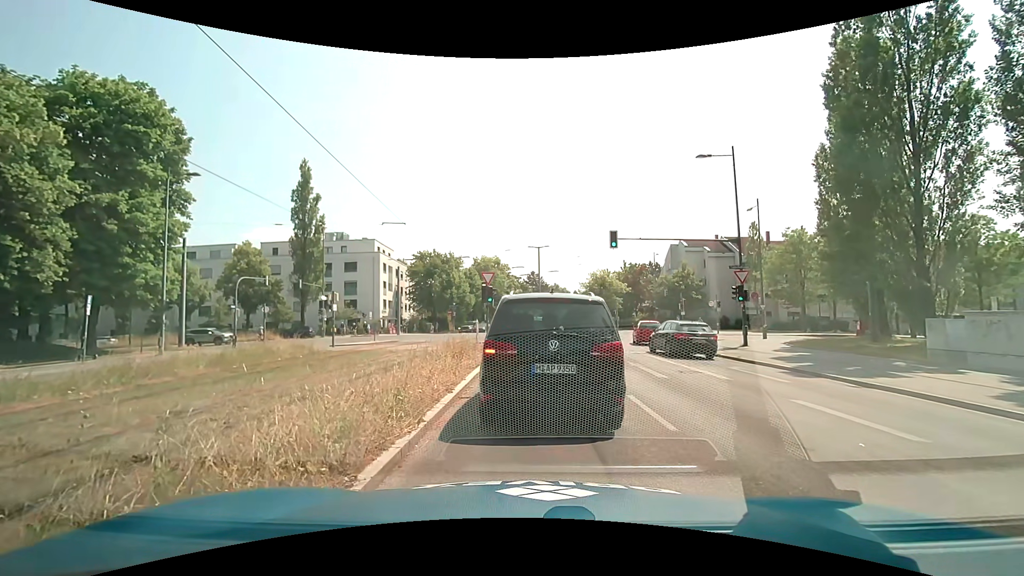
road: secondary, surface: asphalt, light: Day
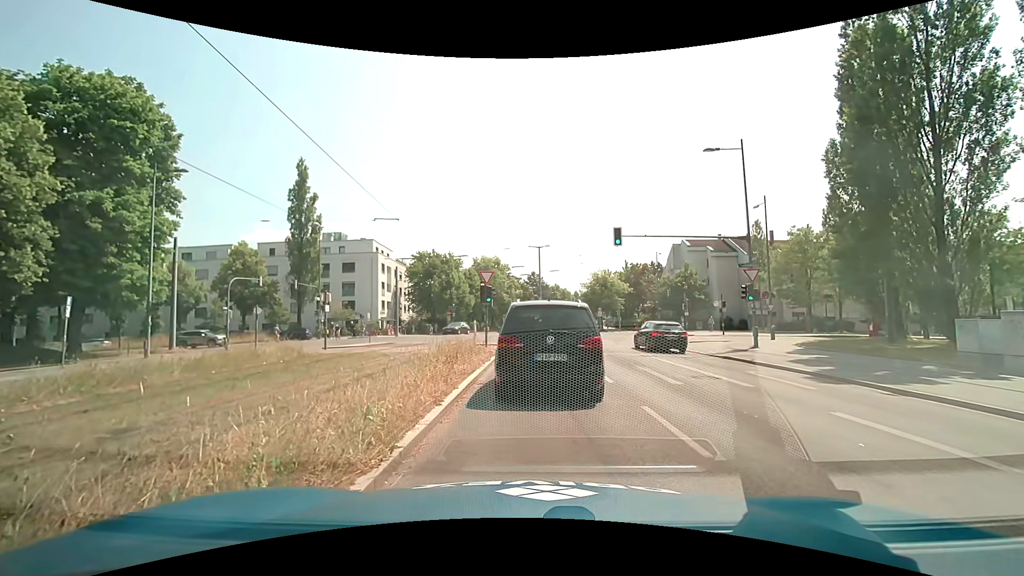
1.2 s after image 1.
(0.0, +1.2) m; 0°
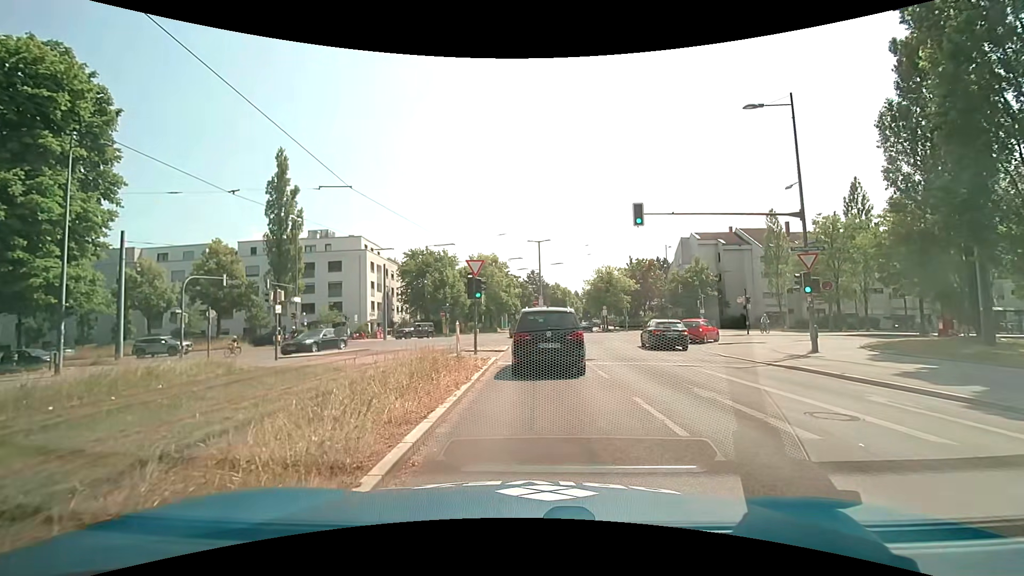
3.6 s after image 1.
(0.0, +5.3) m; -1°
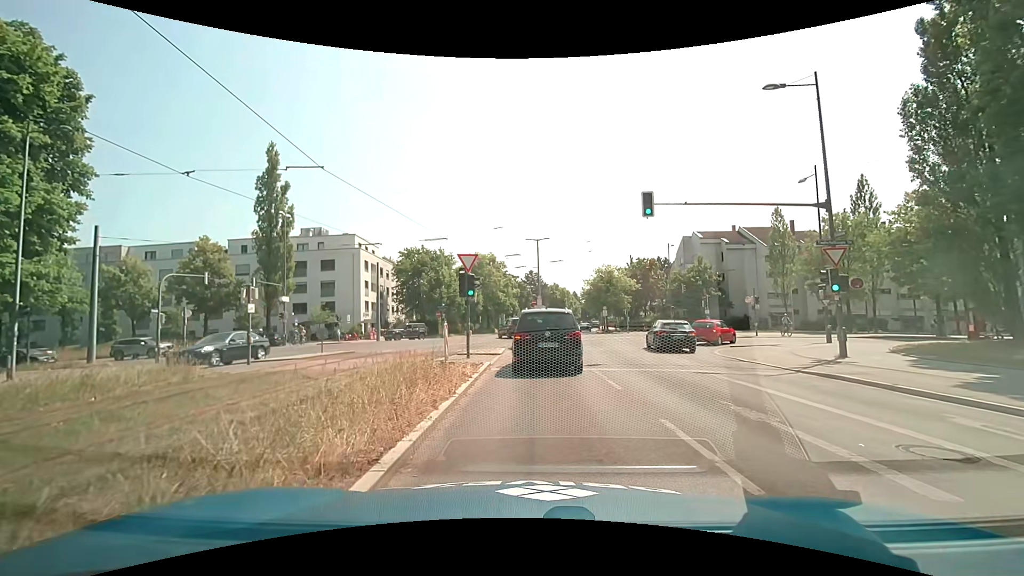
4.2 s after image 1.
(0.0, +2.0) m; 0°
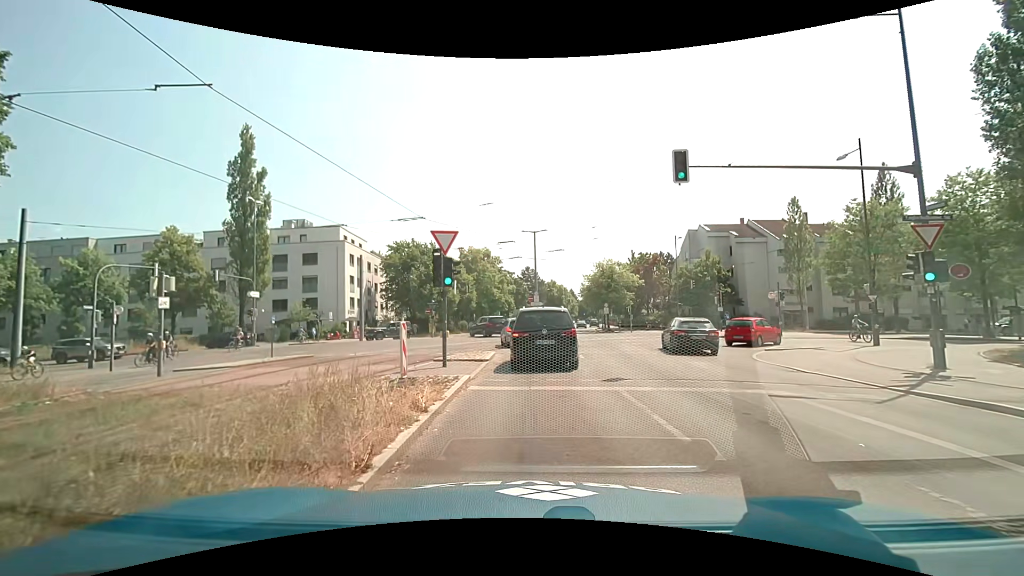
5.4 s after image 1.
(+0.1, +4.5) m; +2°
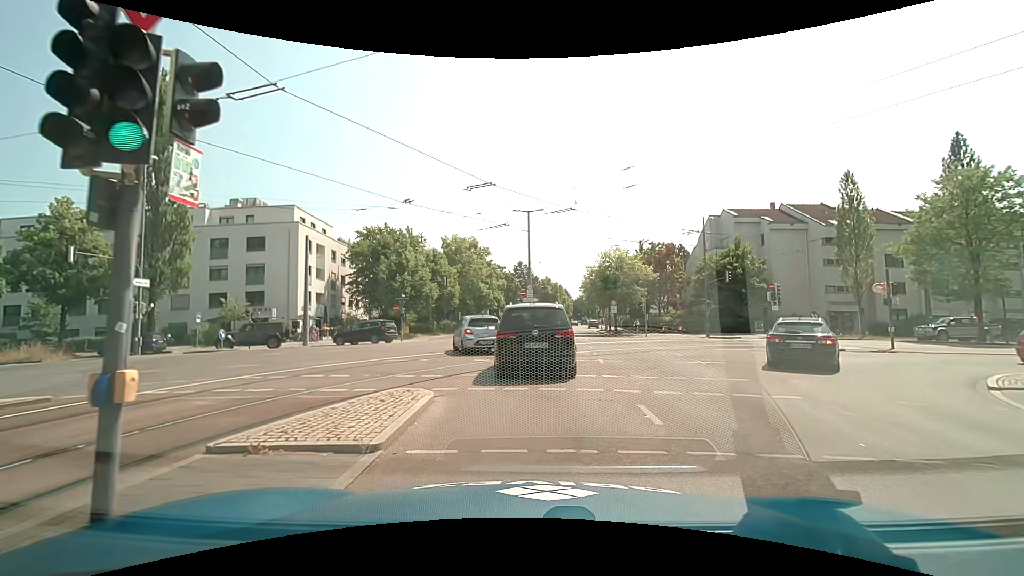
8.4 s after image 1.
(0.0, +11.3) m; 0°
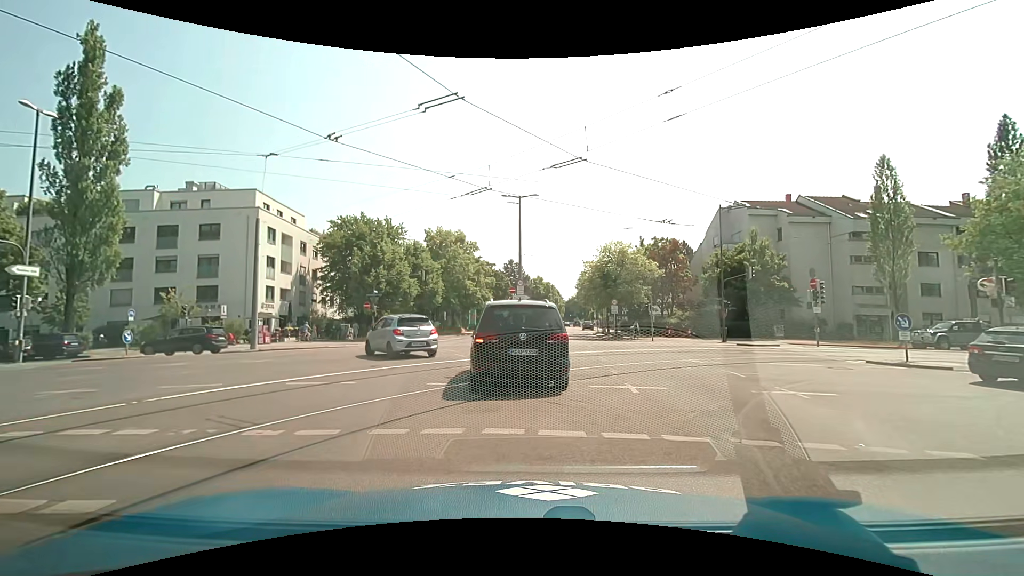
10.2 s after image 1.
(+0.1, +6.1) m; +1°
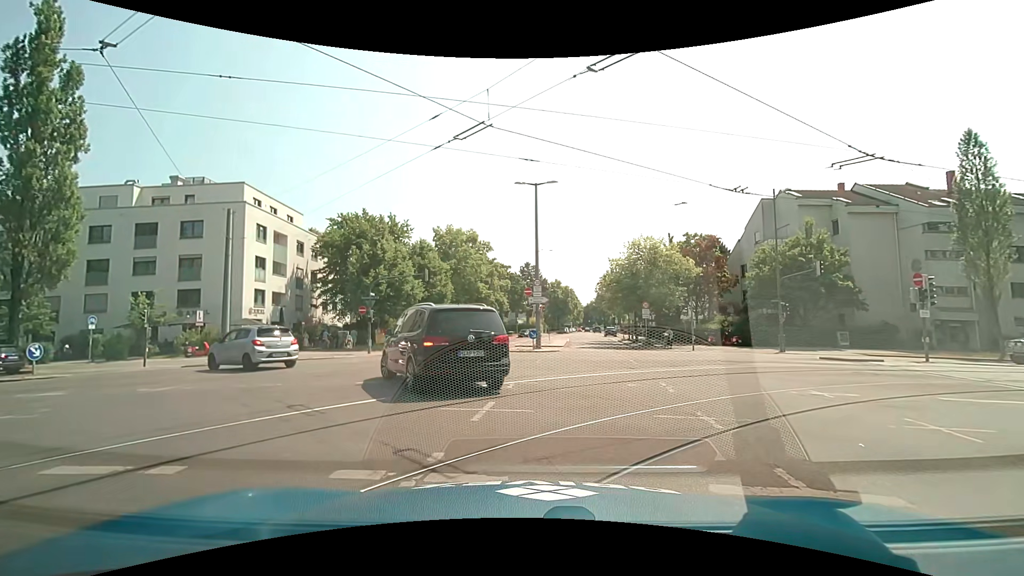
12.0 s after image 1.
(0.0, +5.8) m; -1°
(-2, +10) (-7, +18) (-15, +24) (-25, +25) (-35, +25) (-45, +24) (-55, +24) (-65, +23) (-75, +23) (-85, +22) m
